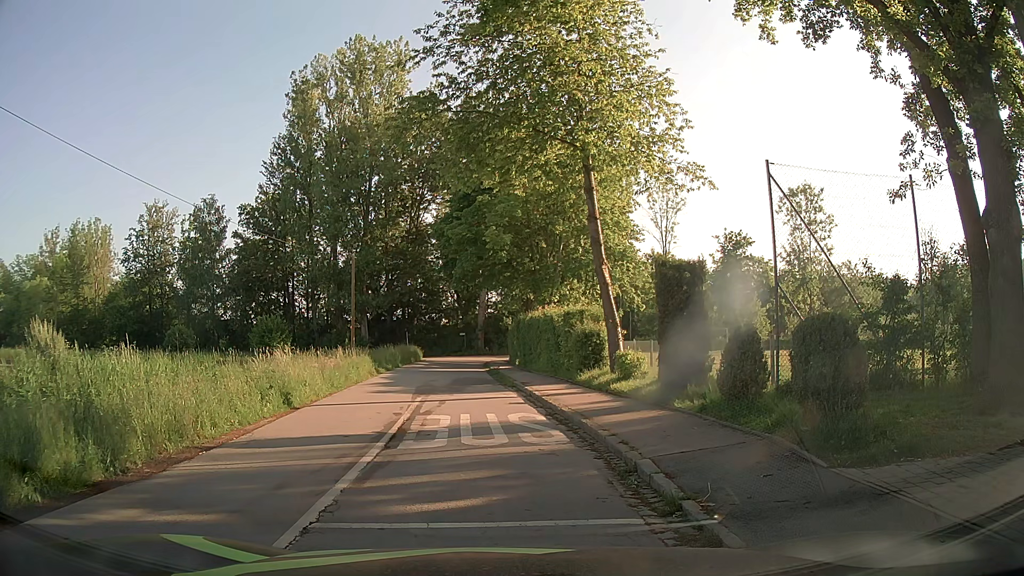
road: residential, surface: asphalt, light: Day
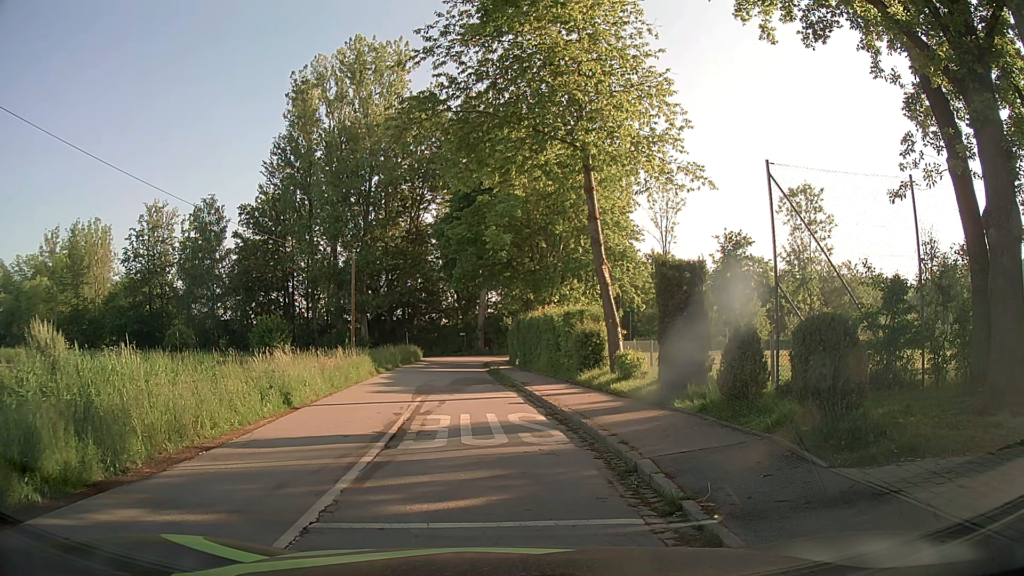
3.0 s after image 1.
(0.0, 0.0) m; 0°
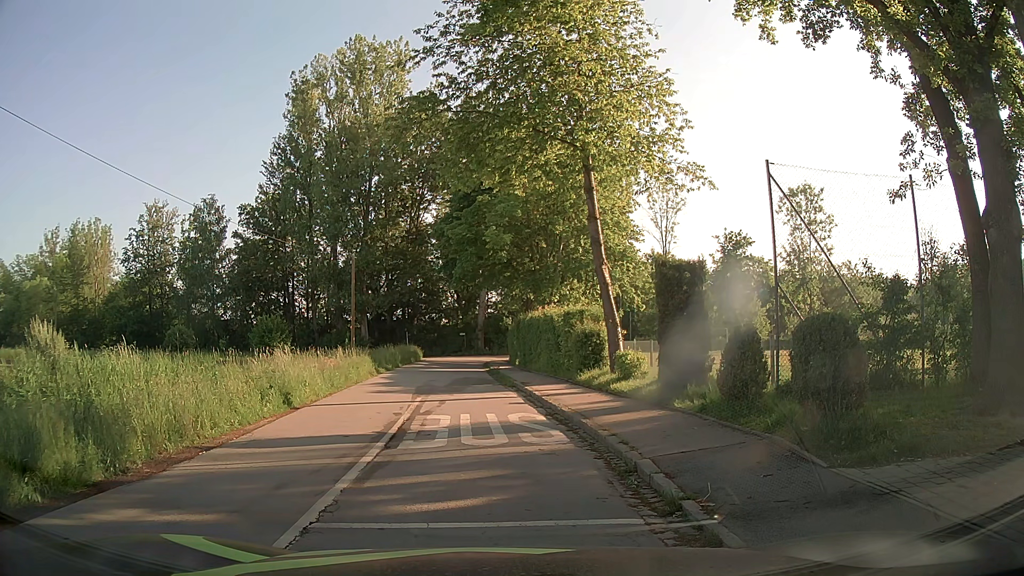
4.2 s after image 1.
(0.0, 0.0) m; 0°
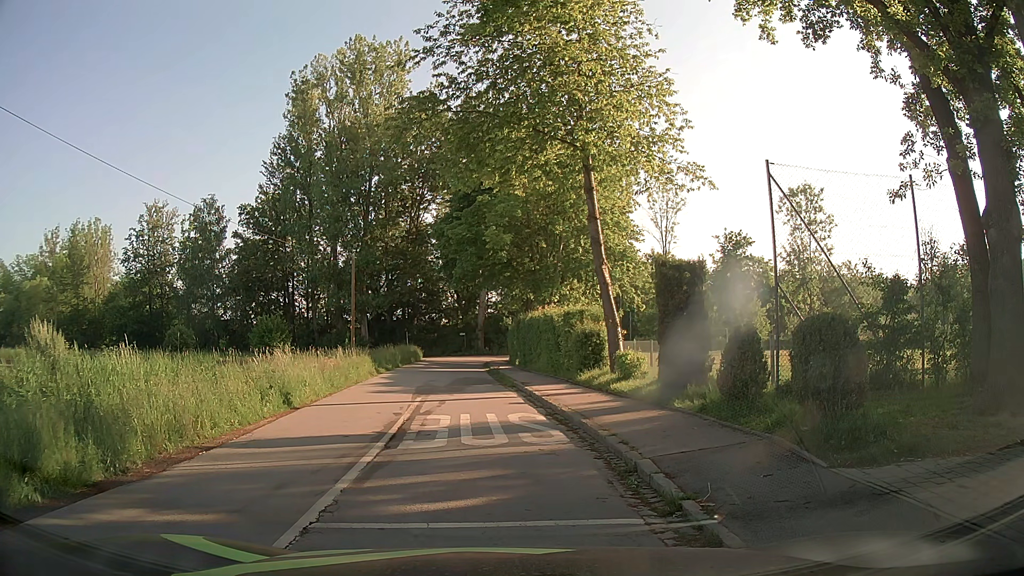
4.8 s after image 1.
(0.0, 0.0) m; 0°
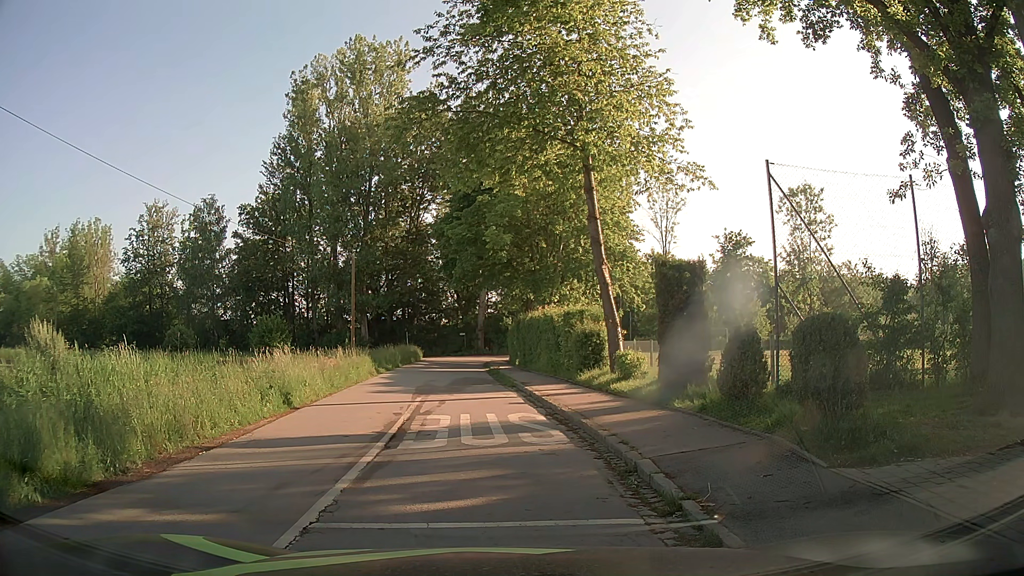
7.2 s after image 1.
(0.0, 0.0) m; 0°
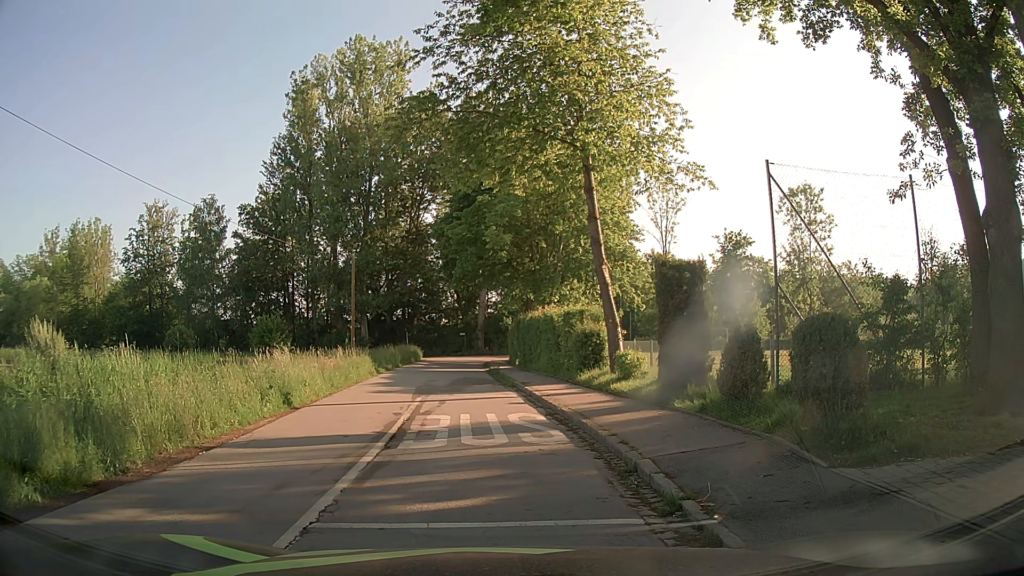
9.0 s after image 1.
(0.0, 0.0) m; 0°
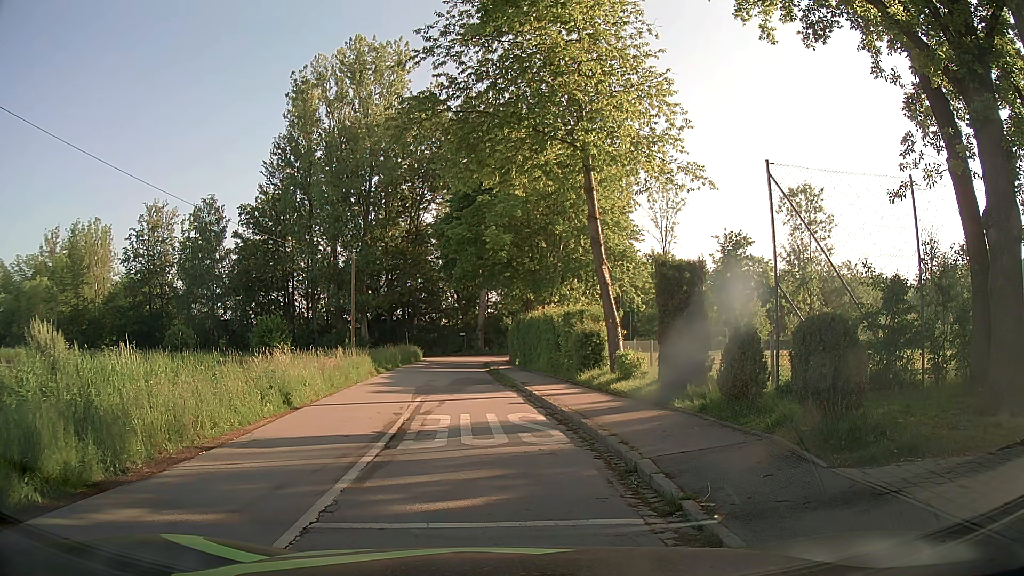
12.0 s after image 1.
(0.0, 0.0) m; 0°
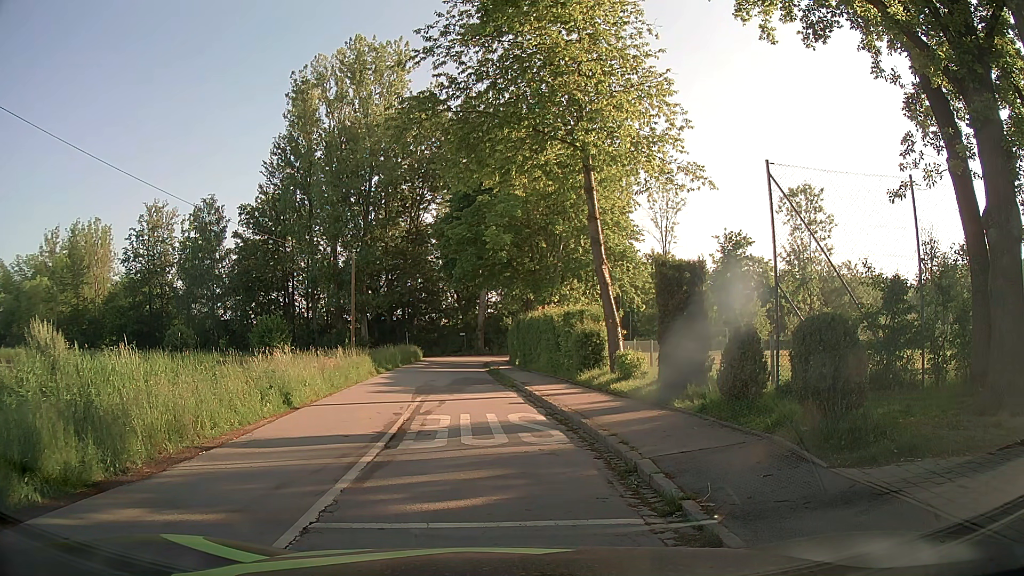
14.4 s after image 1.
(0.0, 0.0) m; 0°
